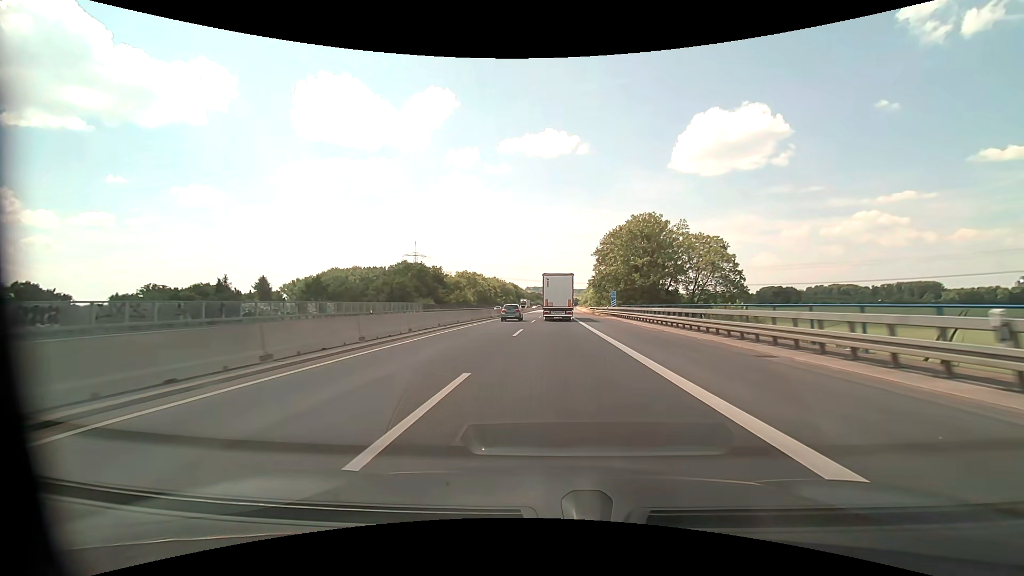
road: motorway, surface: asphalt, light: Day
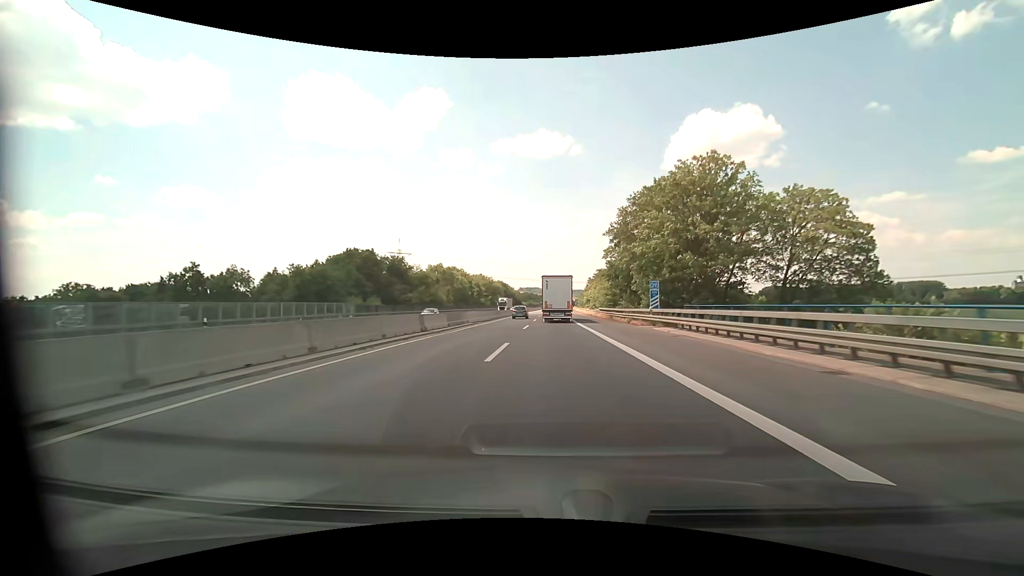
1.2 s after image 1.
(+0.1, +28.0) m; +1°
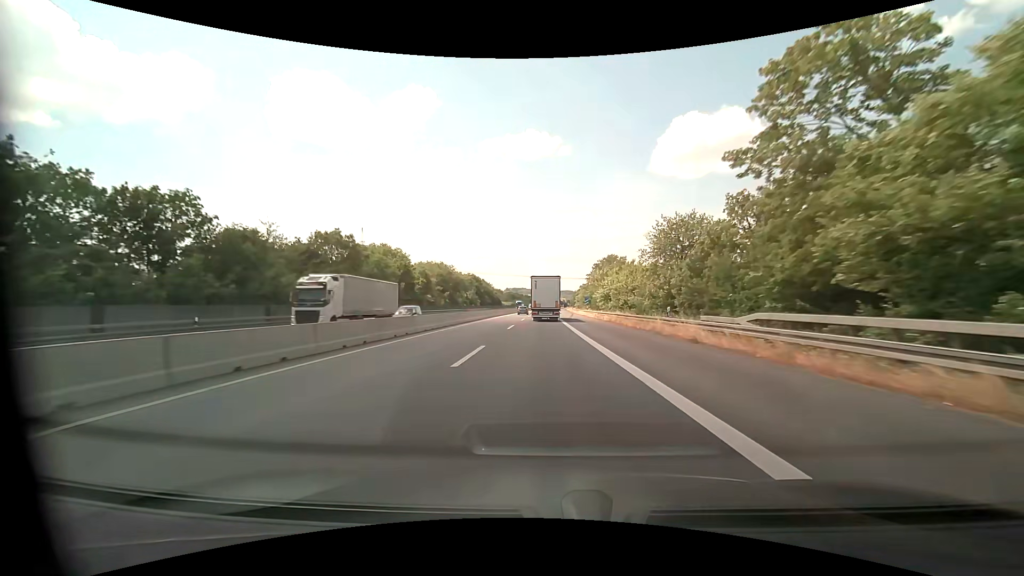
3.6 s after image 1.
(+0.8, +56.0) m; +1°
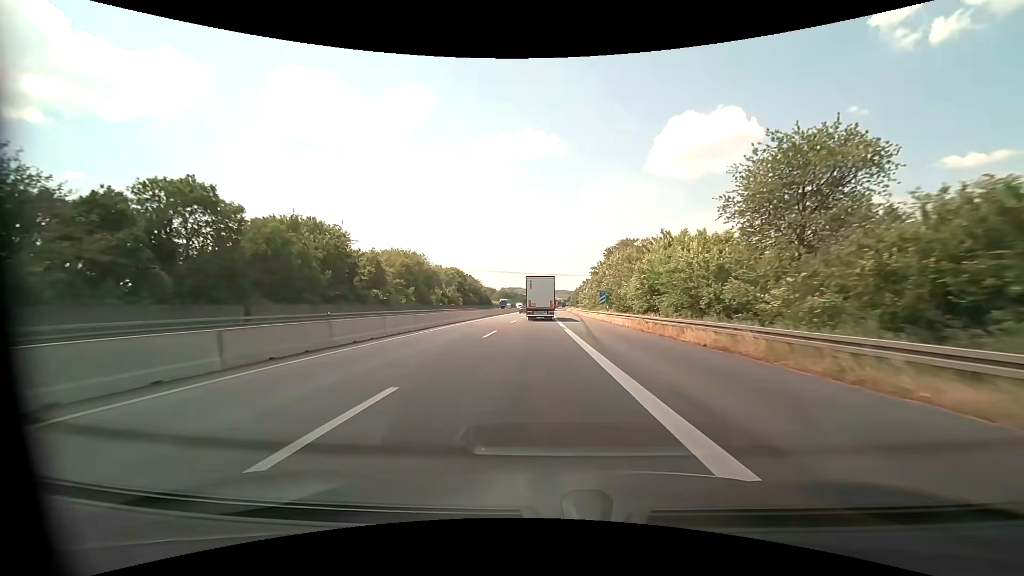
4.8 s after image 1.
(+0.1, +28.0) m; 0°
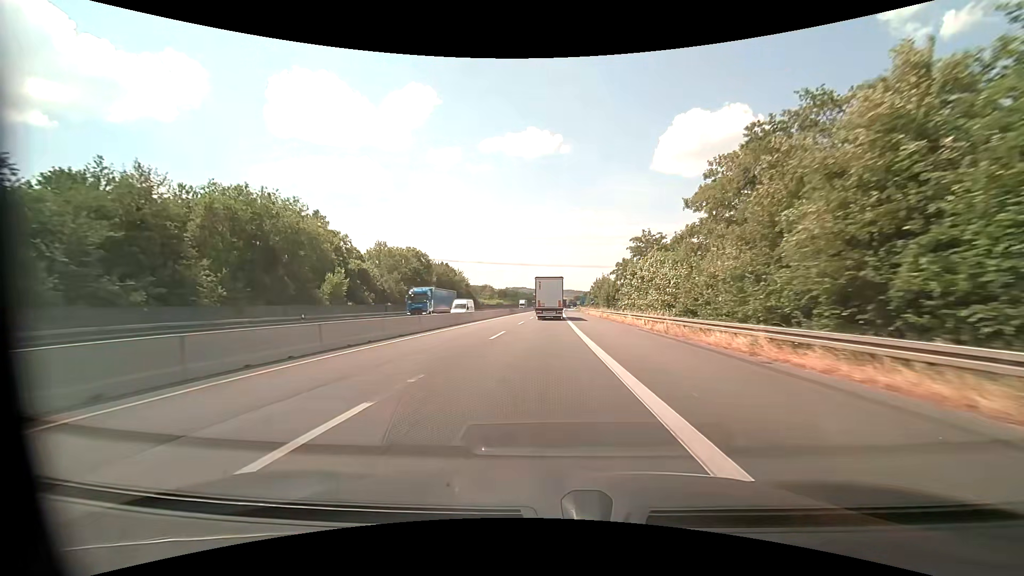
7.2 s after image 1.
(-0.1, +55.7) m; 0°
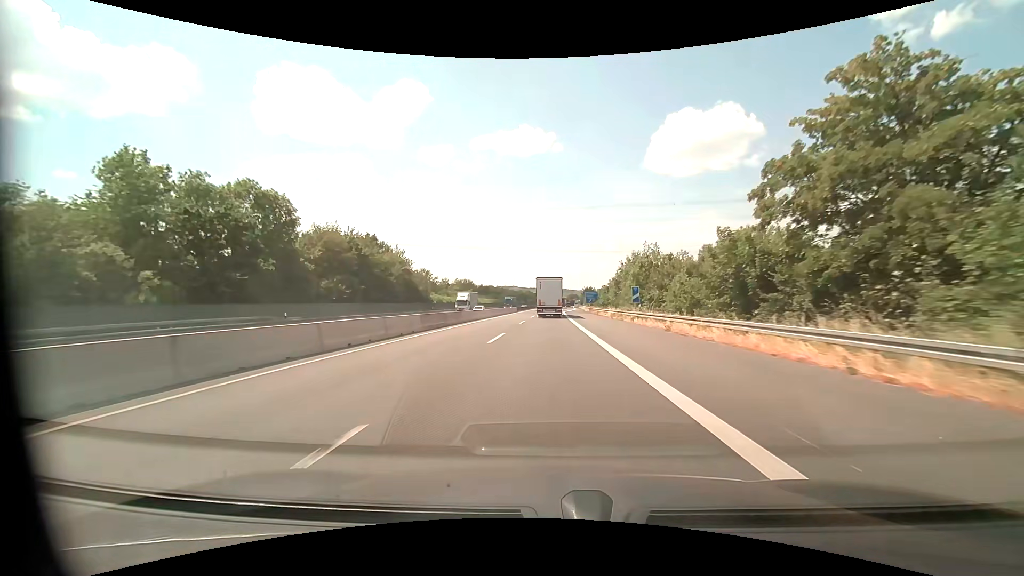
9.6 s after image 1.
(+0.4, +54.9) m; +1°
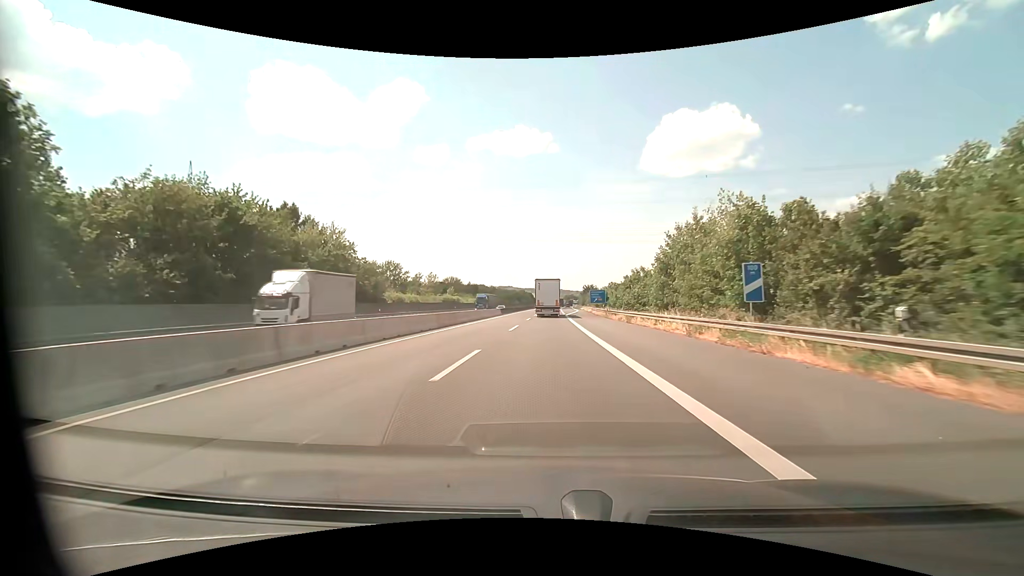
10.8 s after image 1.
(+0.1, +26.6) m; 0°
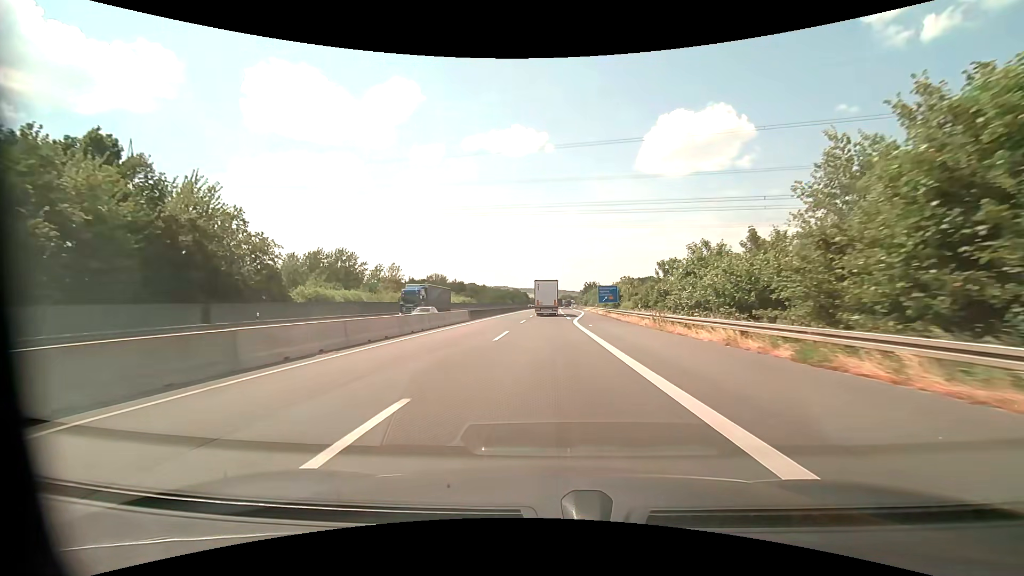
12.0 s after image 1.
(+0.2, +25.8) m; +1°
(0, +10) (0, +20) (0, +30) (0, +40) (+1, +50) (+1, +60) (+1, +70) (+2, +80) (+3, +90) (+4, +100) m
